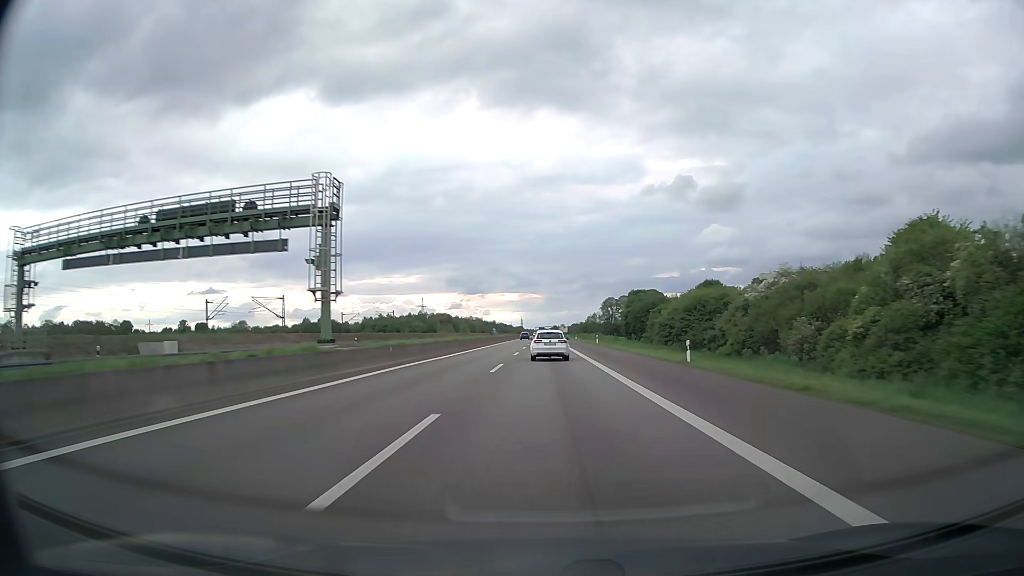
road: motorway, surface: asphalt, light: Day
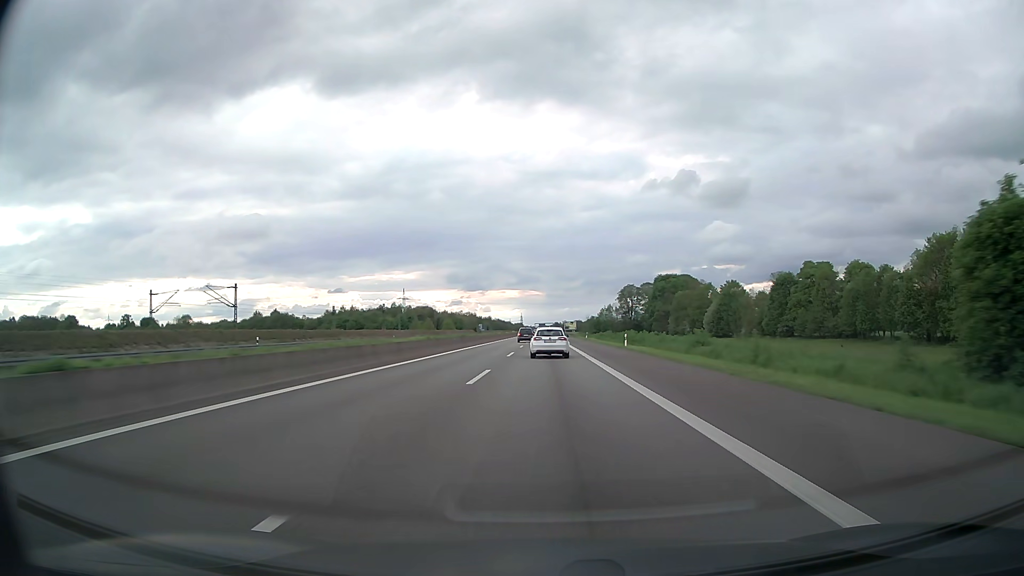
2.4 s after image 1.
(0.0, +78.4) m; 0°
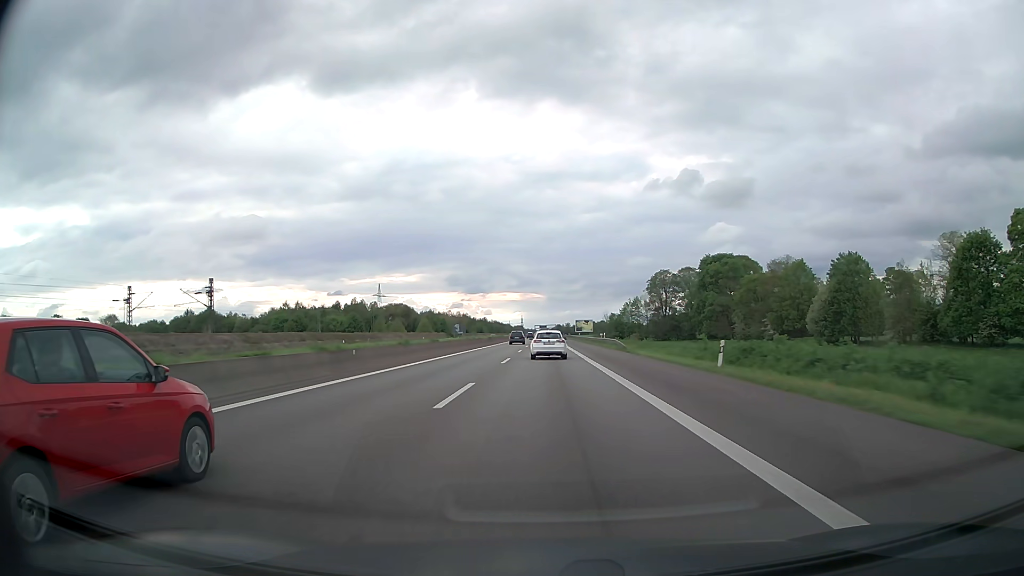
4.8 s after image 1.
(0.0, +76.5) m; 0°
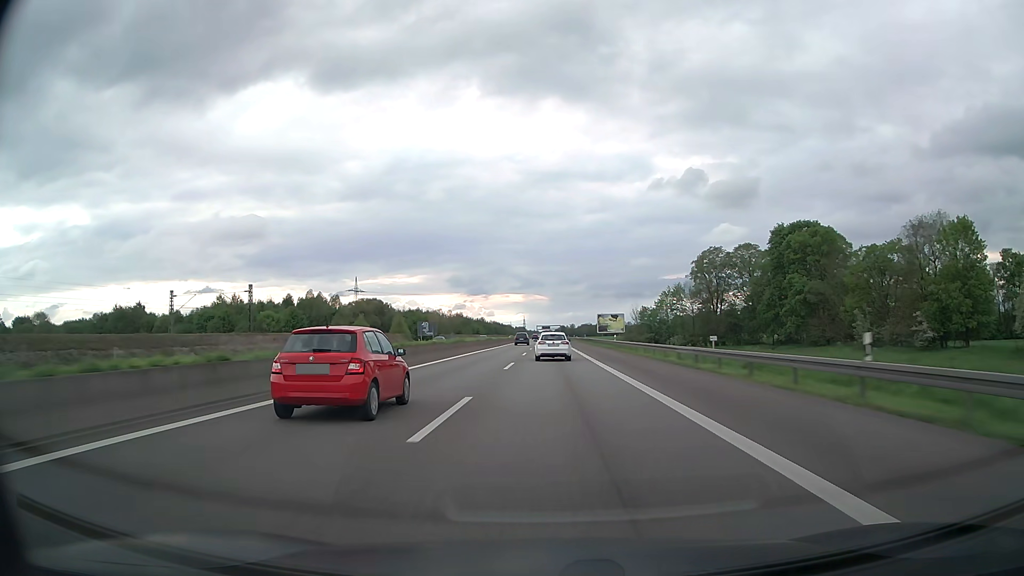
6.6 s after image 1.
(-0.2, +57.7) m; 0°
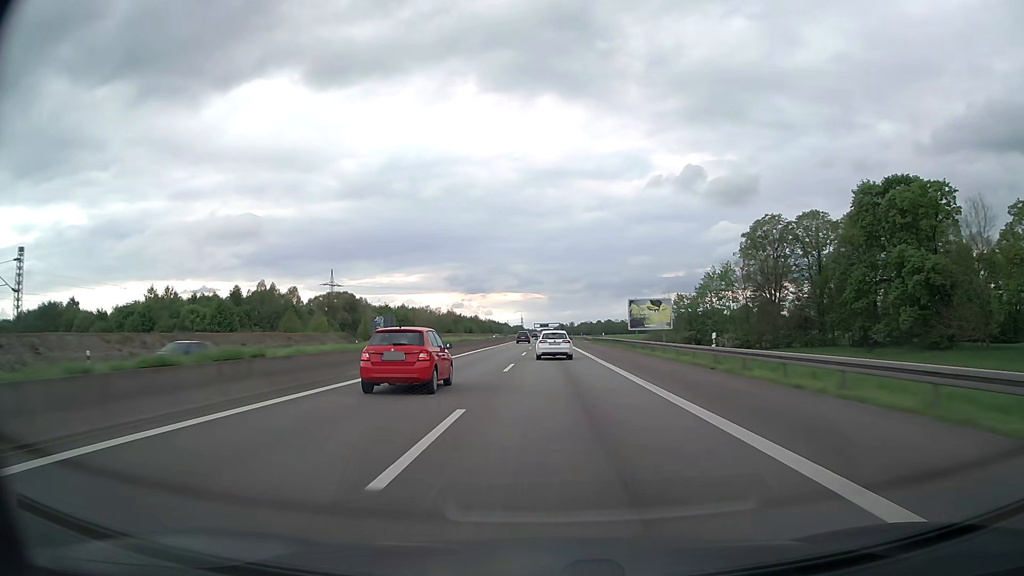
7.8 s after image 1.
(0.0, +38.7) m; 0°
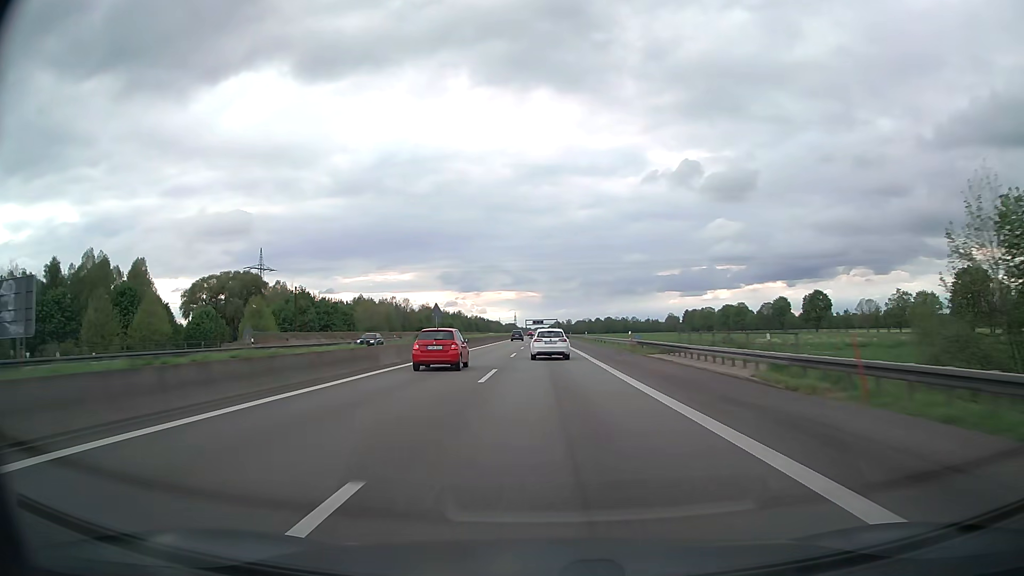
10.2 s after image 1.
(+0.3, +77.8) m; 0°
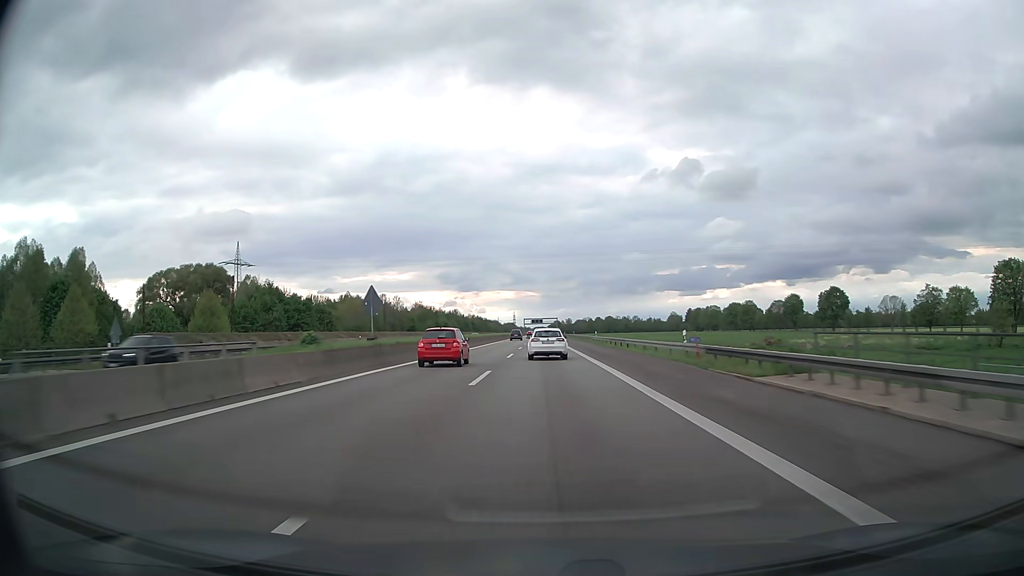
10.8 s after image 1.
(0.0, +19.3) m; 0°
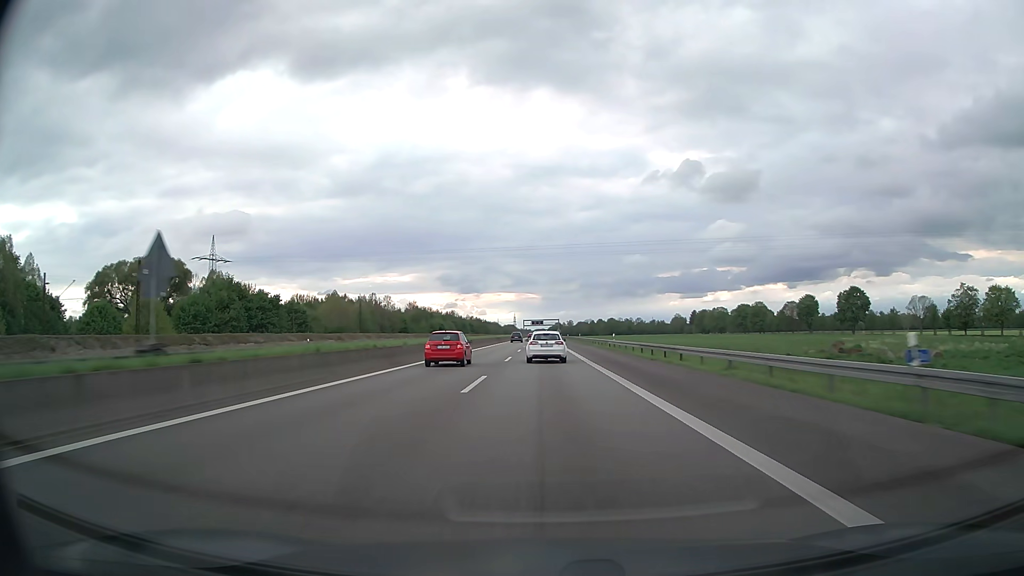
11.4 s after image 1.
(0.0, +19.1) m; 0°
(0, +10) (0, +20) (0, +30) (0, +40) (0, +50) (0, +60) (0, +70) (0, +80) (0, +90) (0, +100) m
